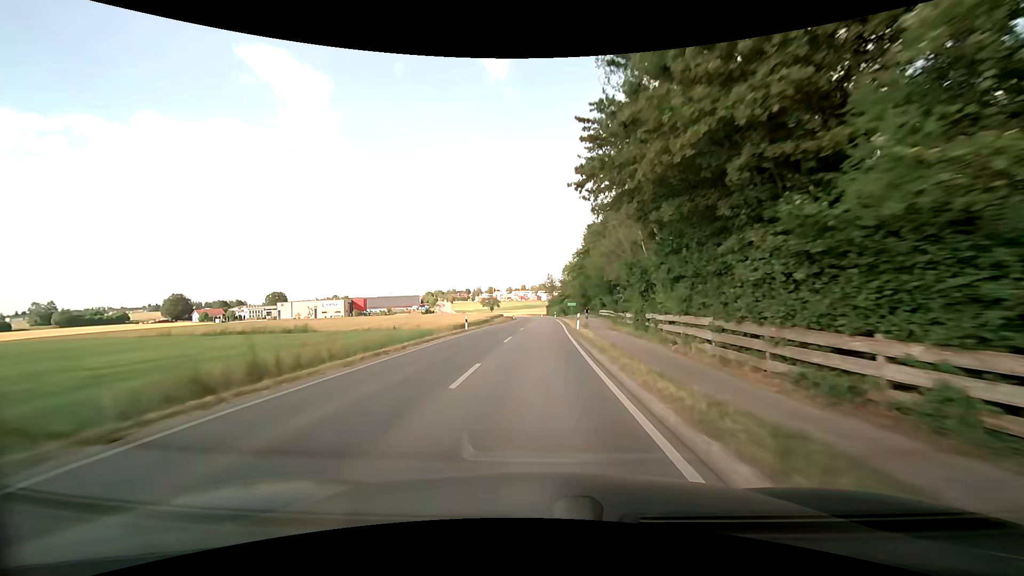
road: secondary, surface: asphalt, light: Day
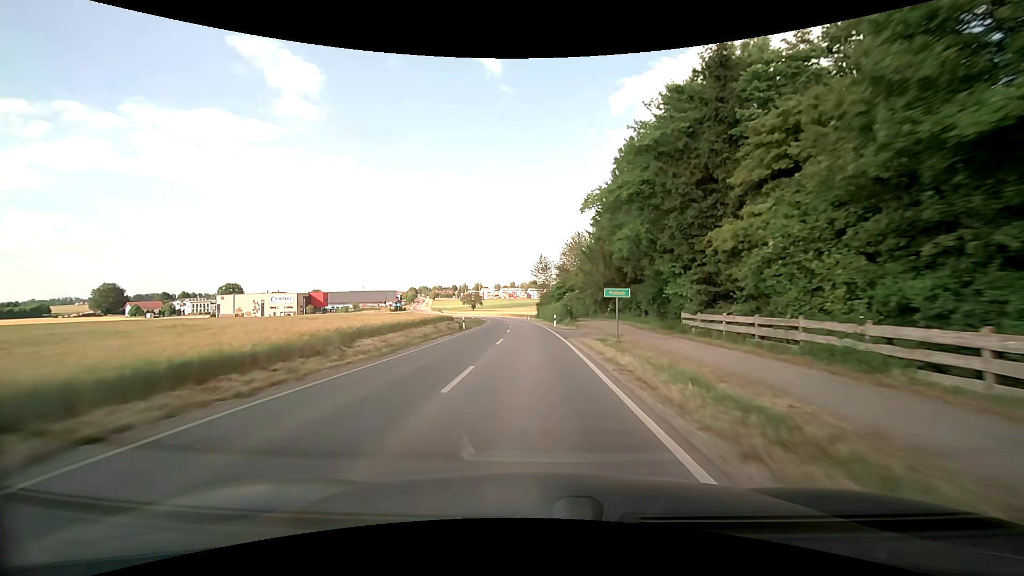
(+1.0, +48.5) m; +1°
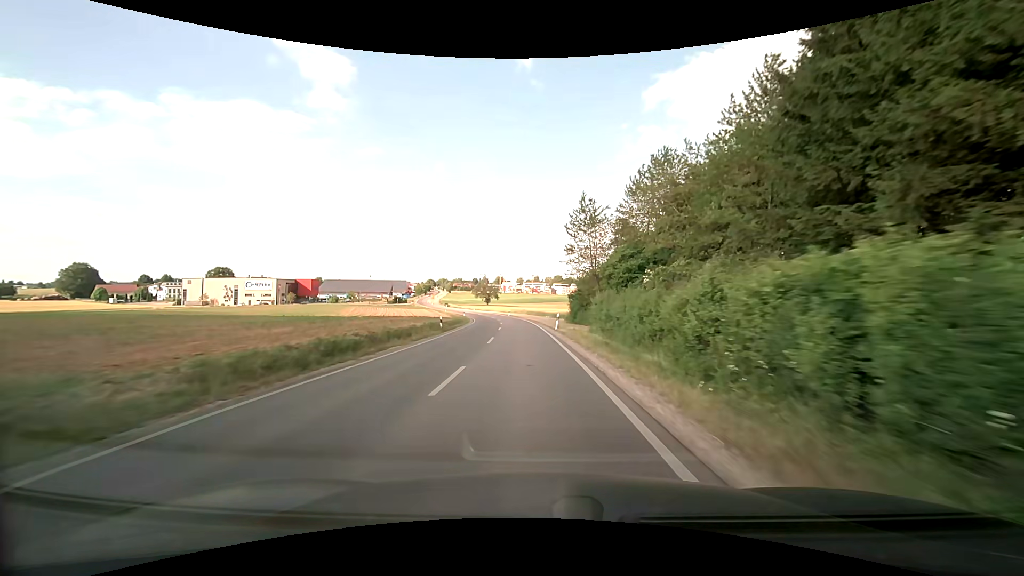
(-1.0, +48.7) m; -2°
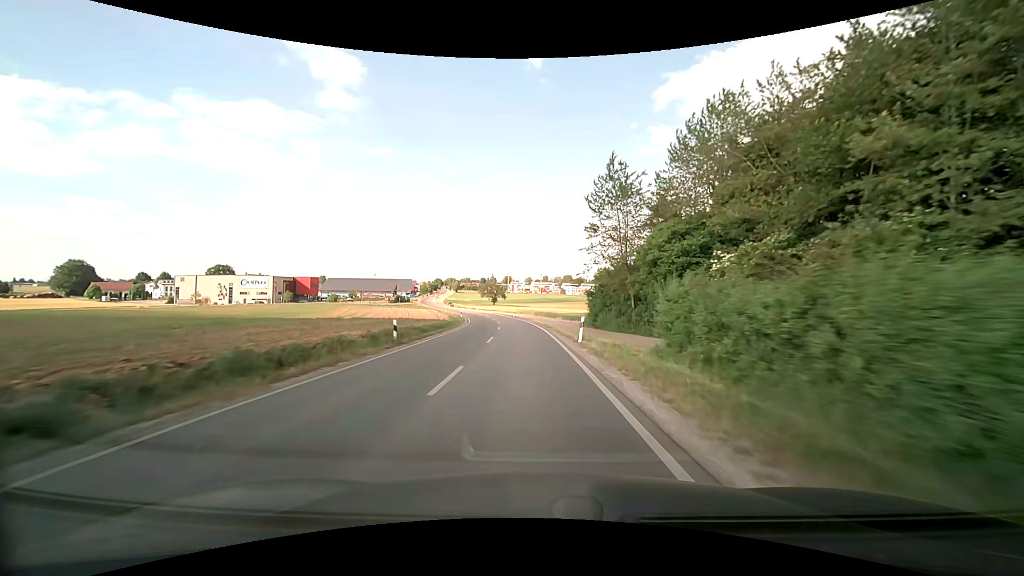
(-0.2, +12.1) m; -1°
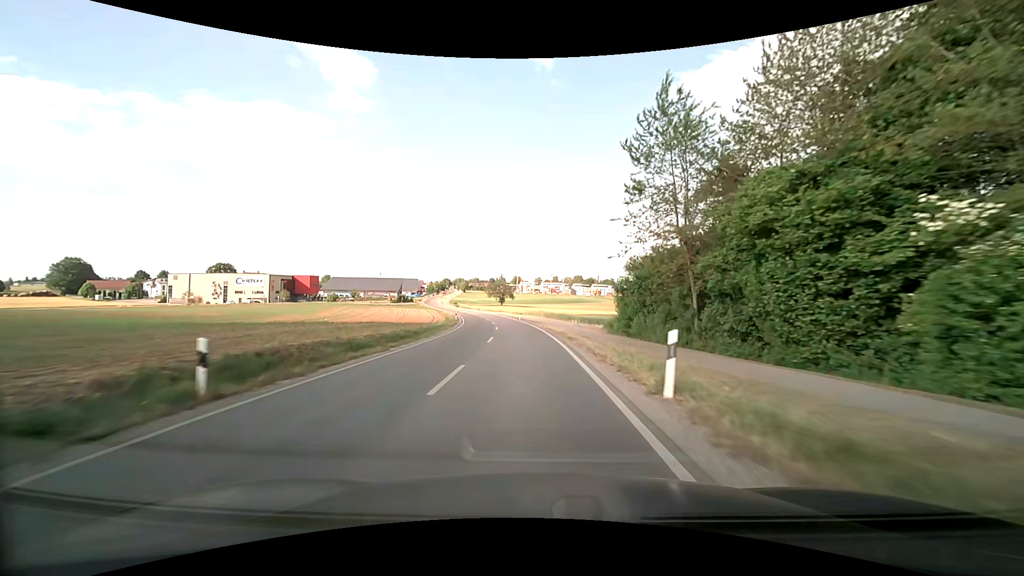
(-0.2, +12.0) m; -1°
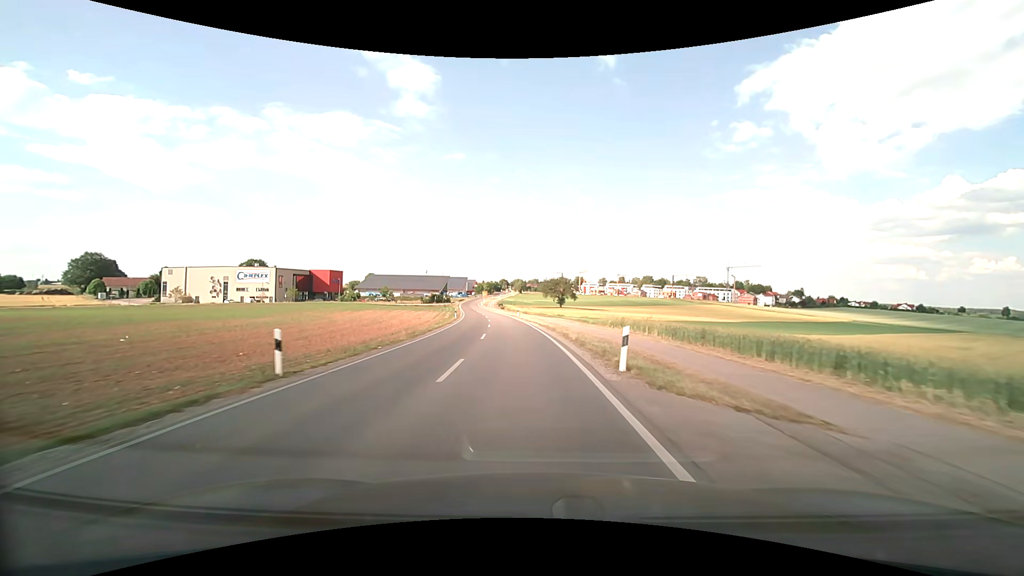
(-2.4, +47.0) m; -7°
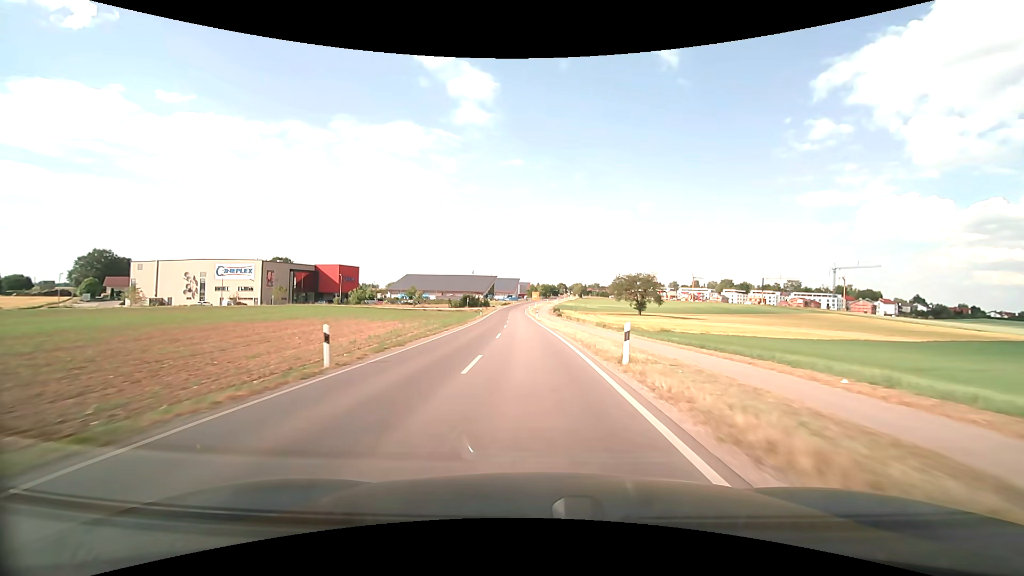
(-2.9, +47.1) m; -7°
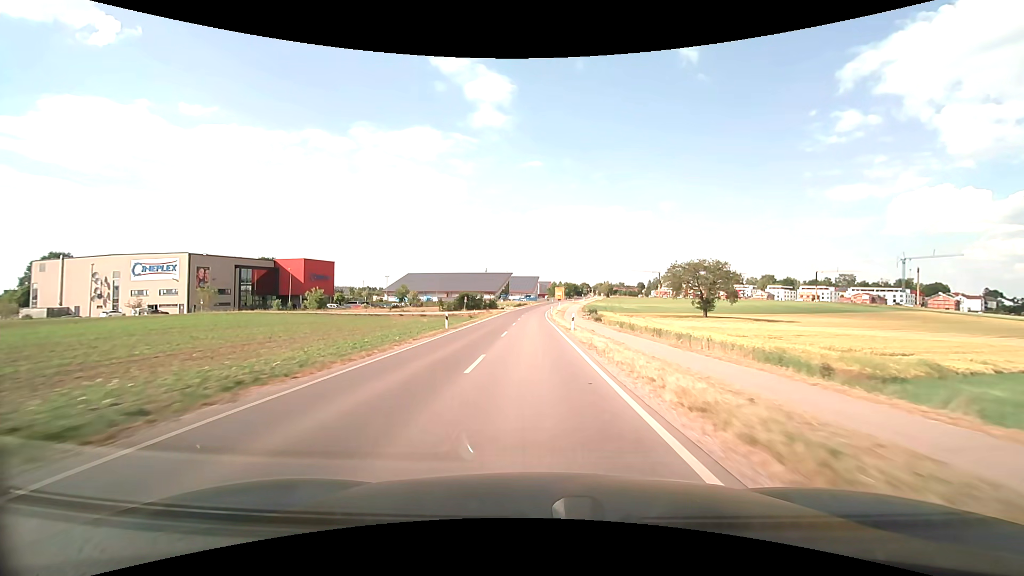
(-0.8, +36.2) m; -2°
(0, +10) (0, +20) (0, +30) (0, +40) (0, +50) (0, +60) (0, +70) (0, +80) (0, +90) (+1, +100) m
